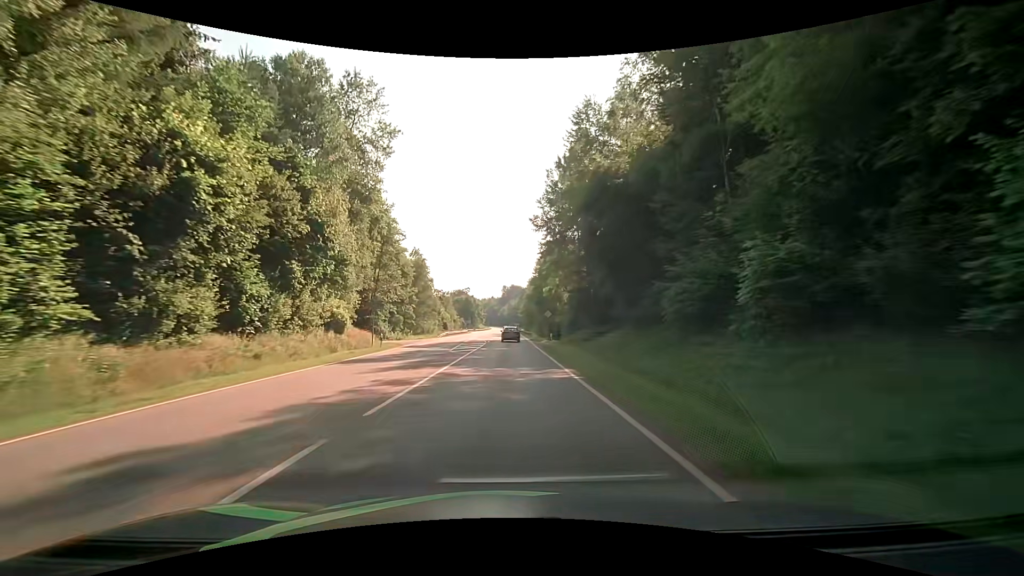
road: secondary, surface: asphalt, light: Day
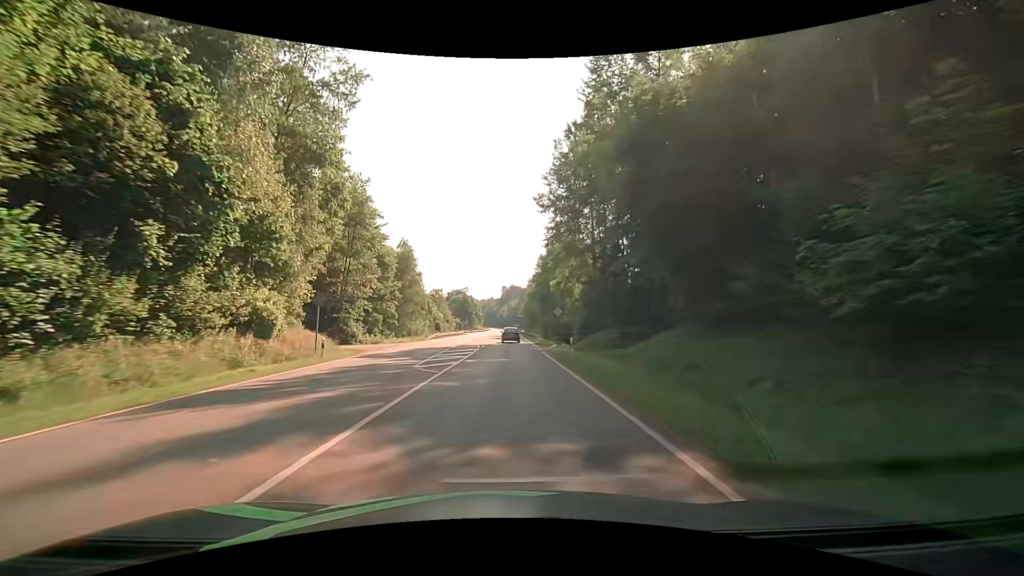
(0.0, +10.7) m; 0°
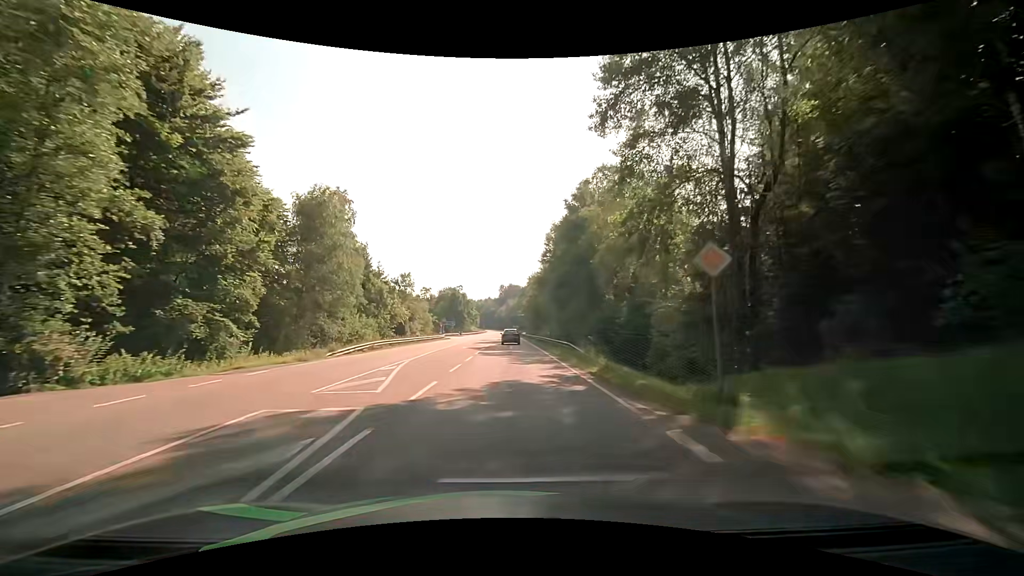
(-0.1, +32.1) m; 0°
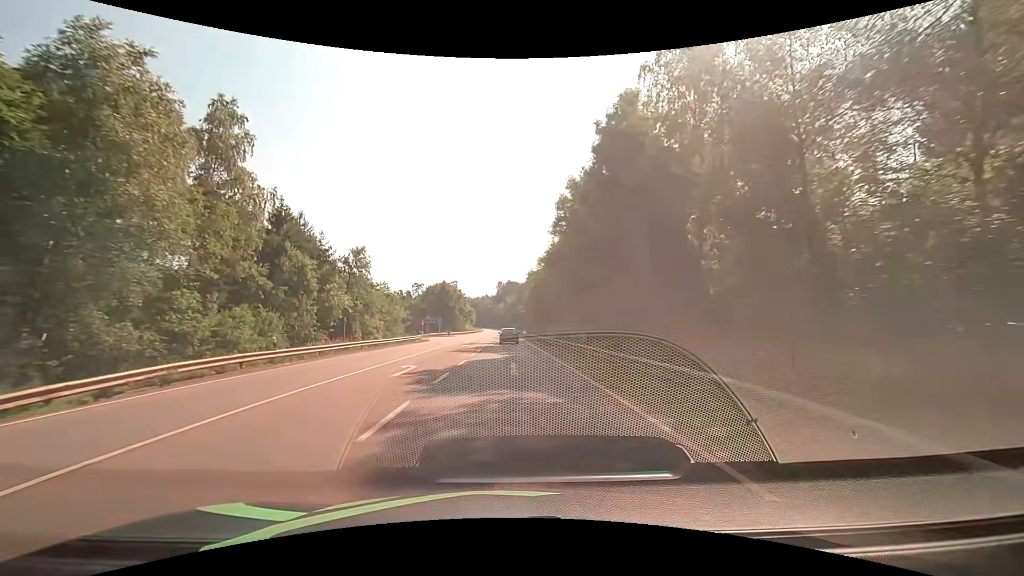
(-0.2, +21.4) m; 0°
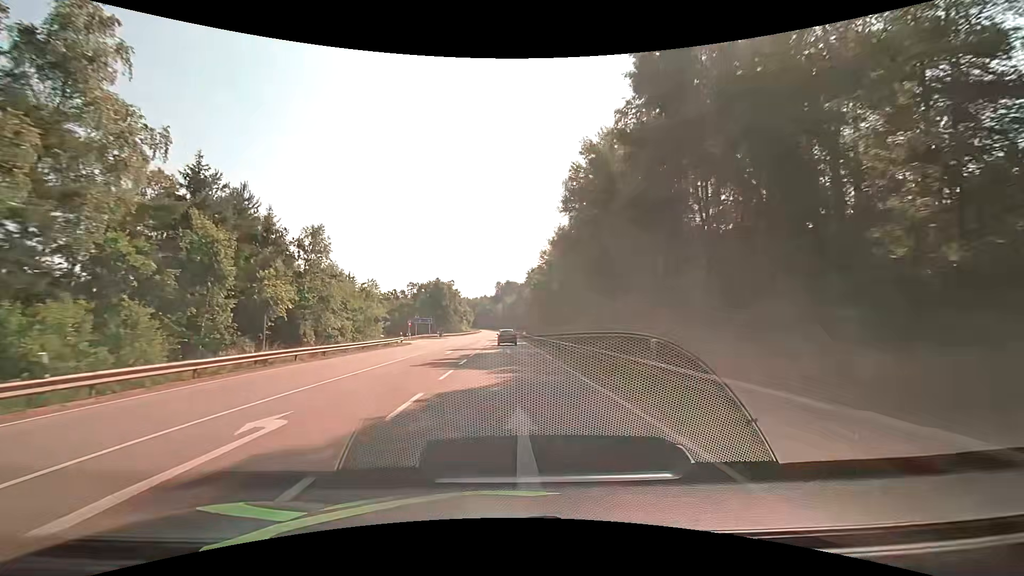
(+0.1, +10.7) m; 0°
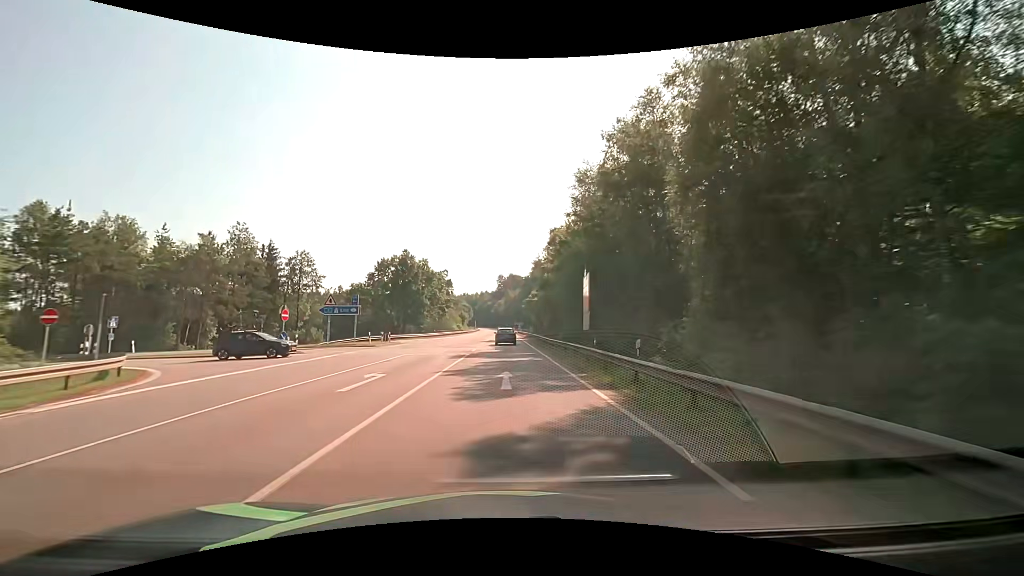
(+0.1, +42.9) m; 0°
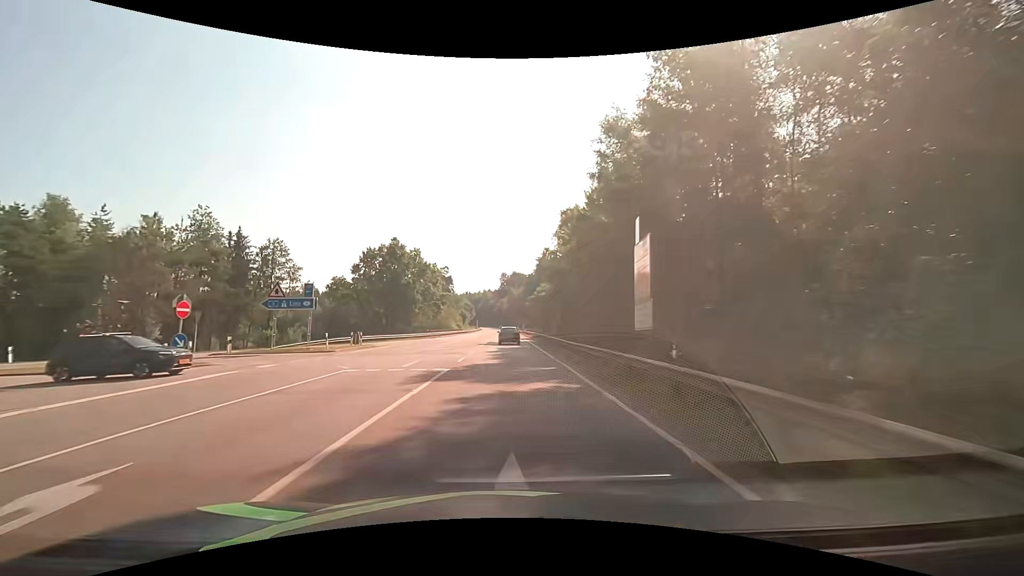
(0.0, +10.7) m; 0°
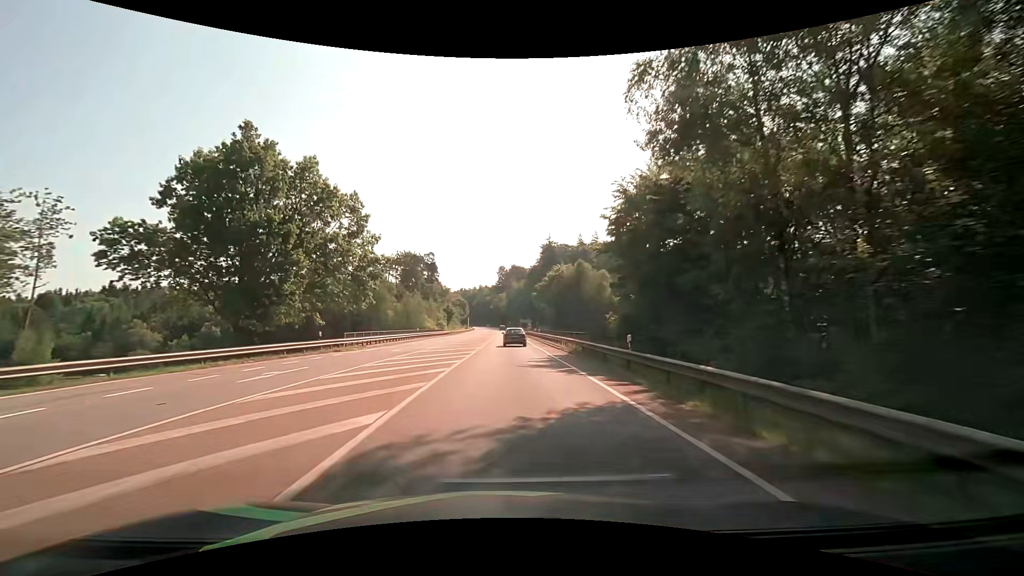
(-0.5, +41.9) m; 0°
(0, +10) (0, +20) (0, +30) (0, +40) (0, +50) (0, +60) (0, +70) (0, +80) (0, +90) (+1, +100) m
